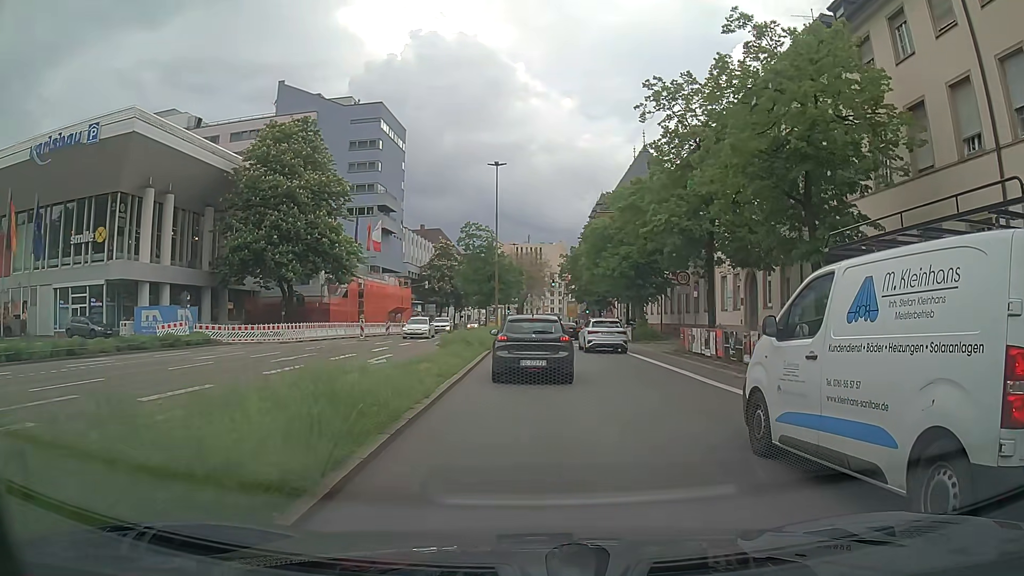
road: primary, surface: asphalt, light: Day
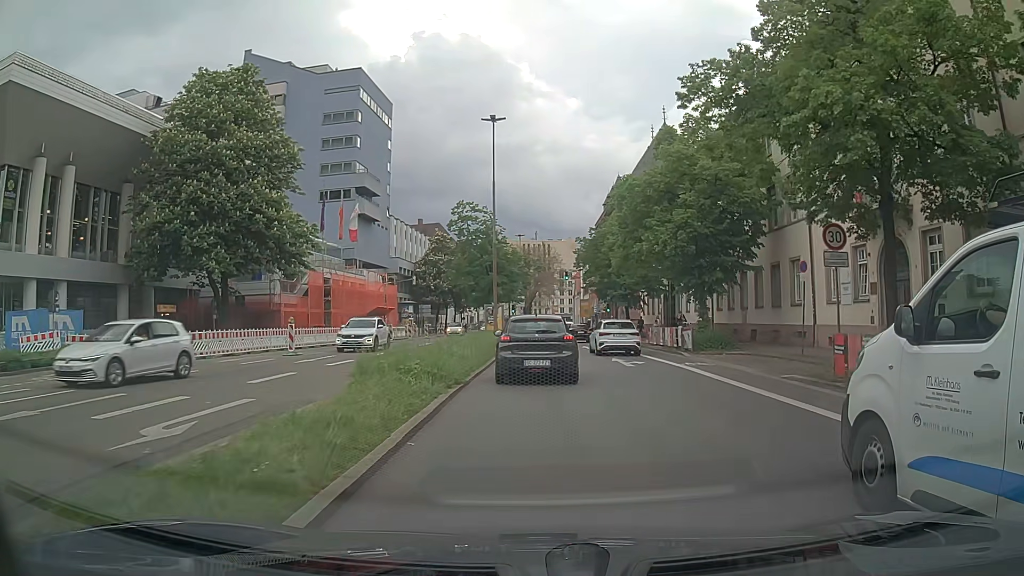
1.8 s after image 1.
(-0.1, +13.6) m; -1°
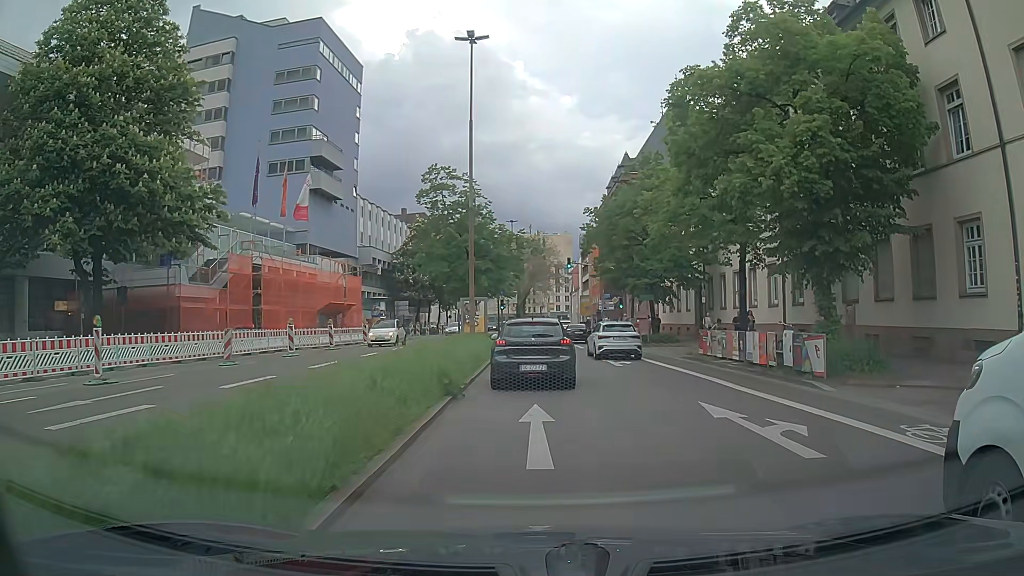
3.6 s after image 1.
(0.0, +13.3) m; 0°
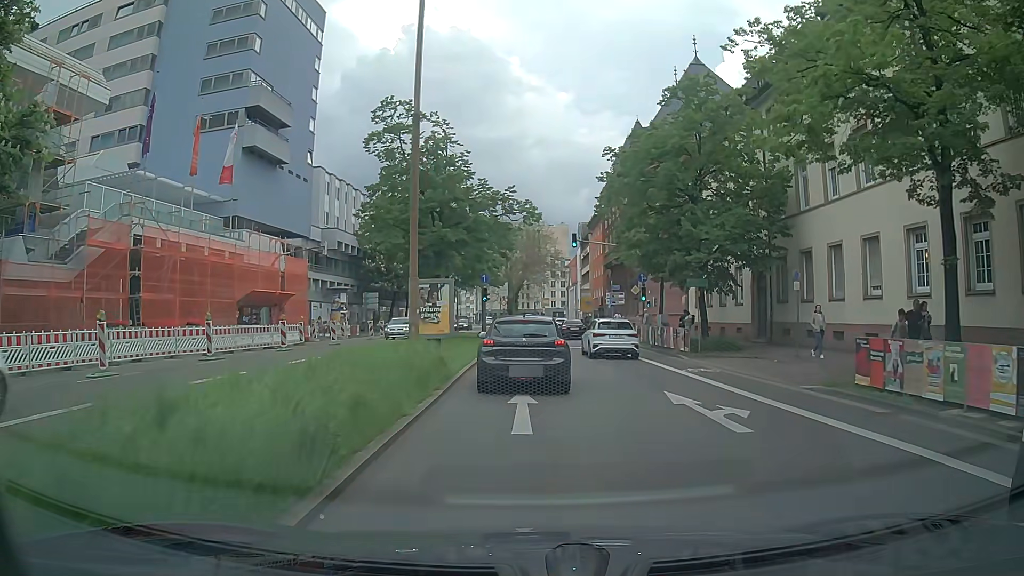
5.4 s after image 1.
(+0.1, +13.2) m; 0°
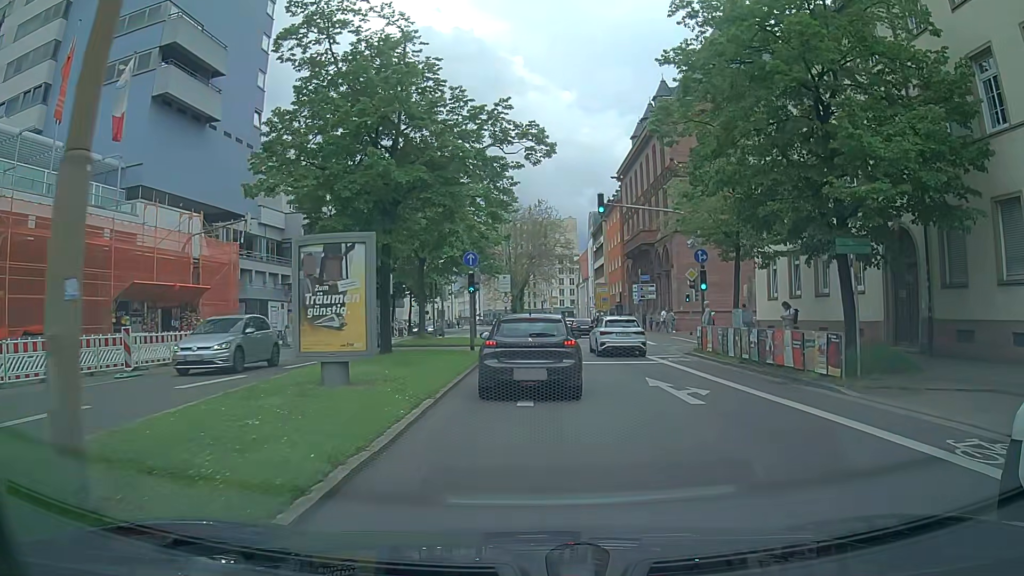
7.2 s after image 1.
(+0.1, +12.6) m; +1°
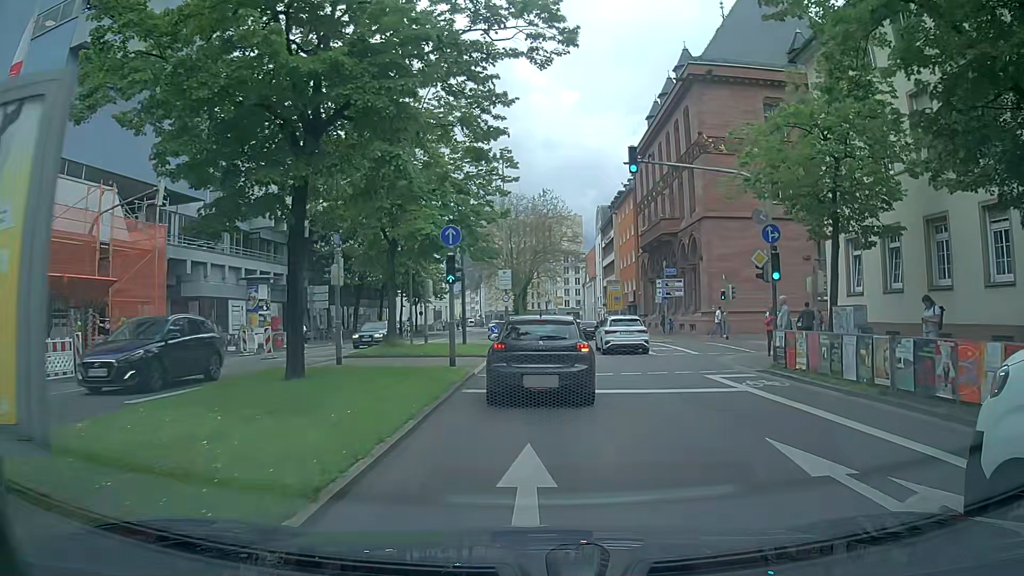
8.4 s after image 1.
(-0.1, +7.9) m; 0°
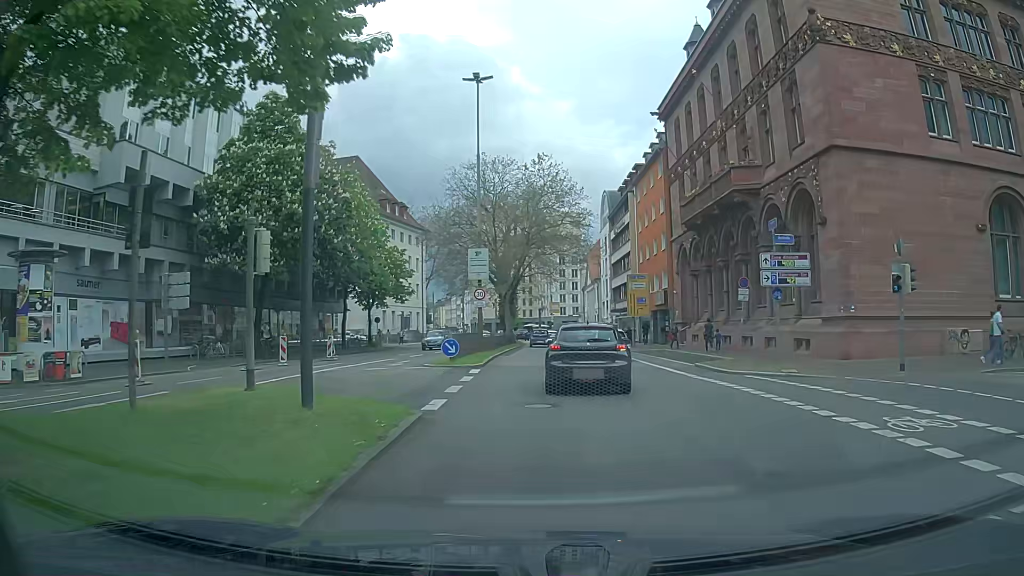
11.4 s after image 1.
(-0.2, +20.5) m; -2°
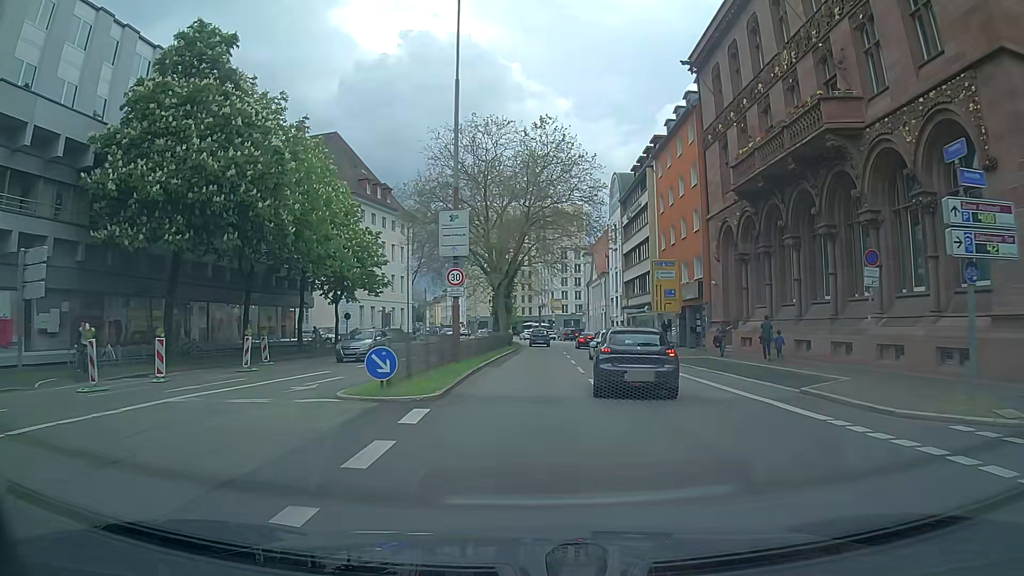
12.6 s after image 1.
(+0.3, +10.9) m; +1°
(0, +10) (0, +20) (0, +30) (+1, +40) (+1, +50) (+1, +60) (0, +70) (-1, +80) (-2, +90) (-4, +100) m
